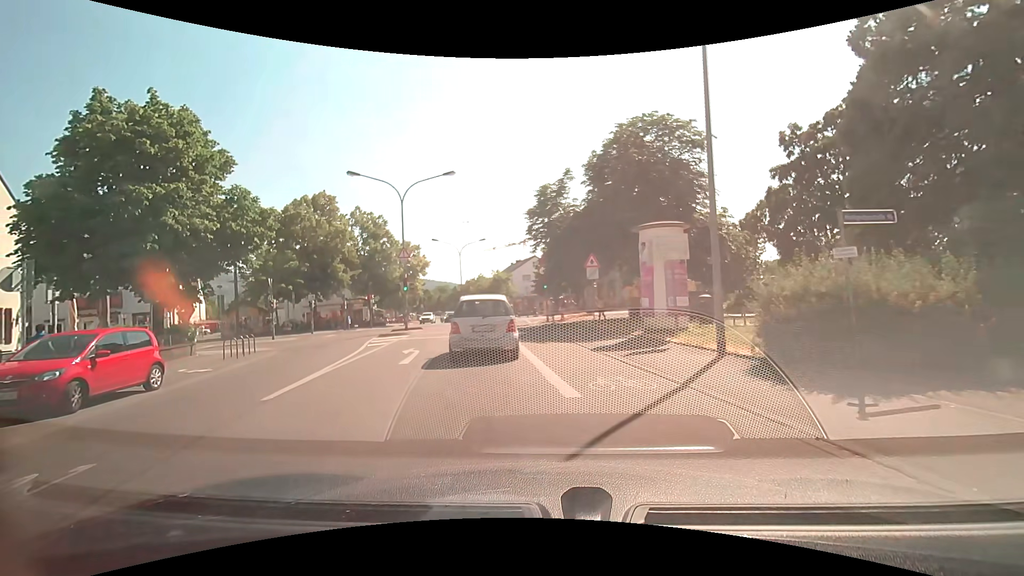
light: Day
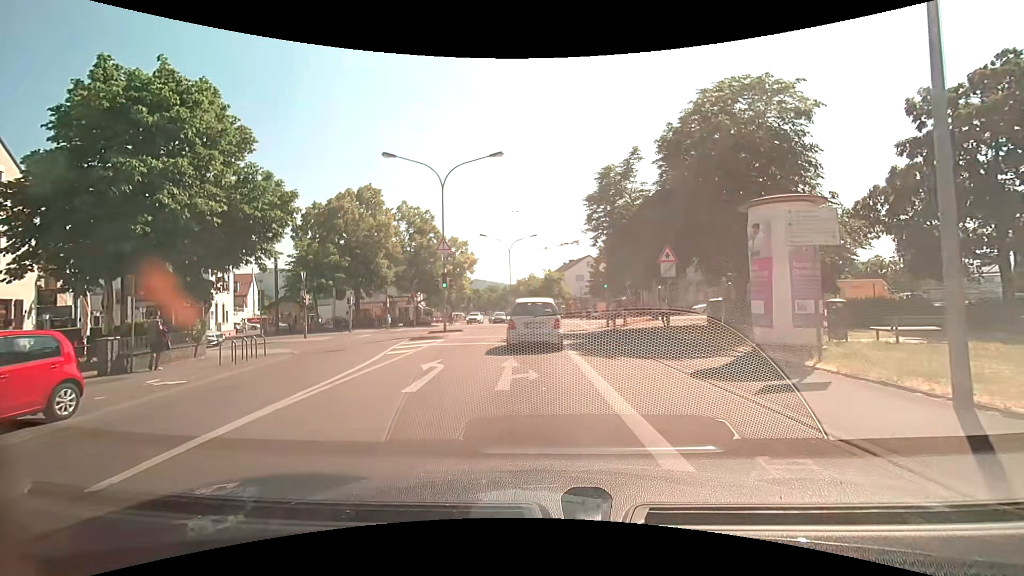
(-0.2, +4.3) m; -5°
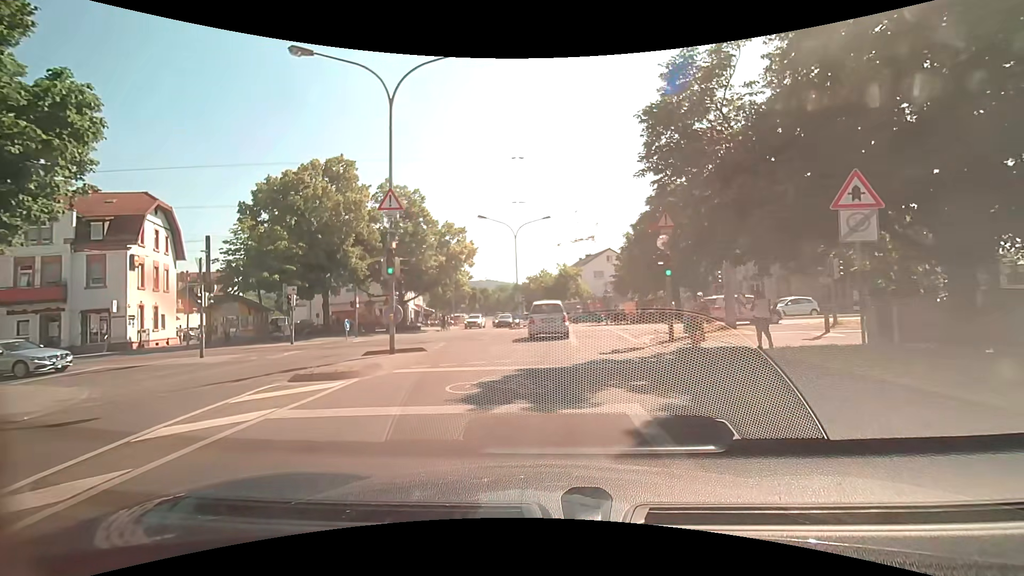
(-0.1, +11.8) m; -1°
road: tertiary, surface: asphalt
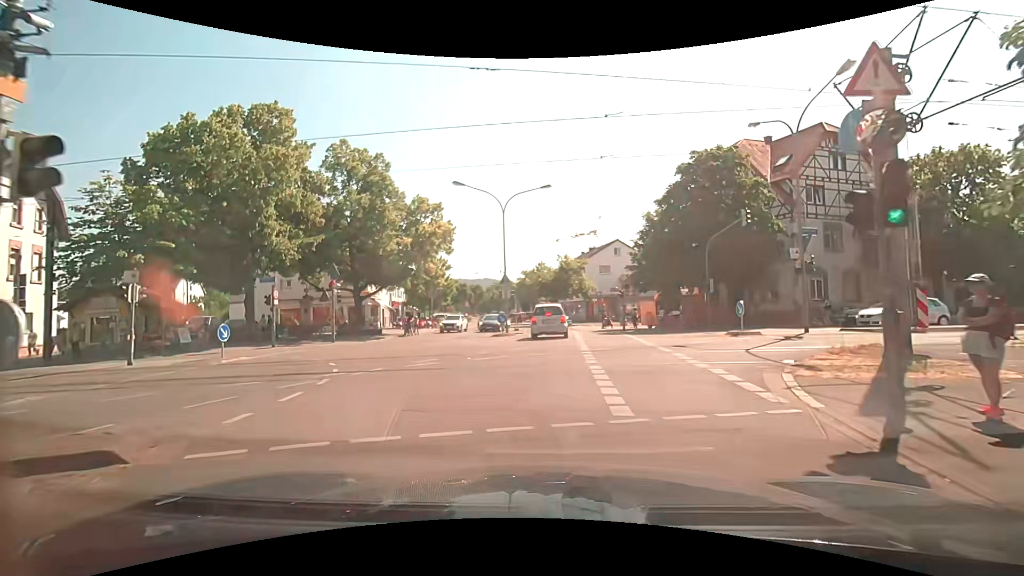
(+0.1, +11.4) m; -1°
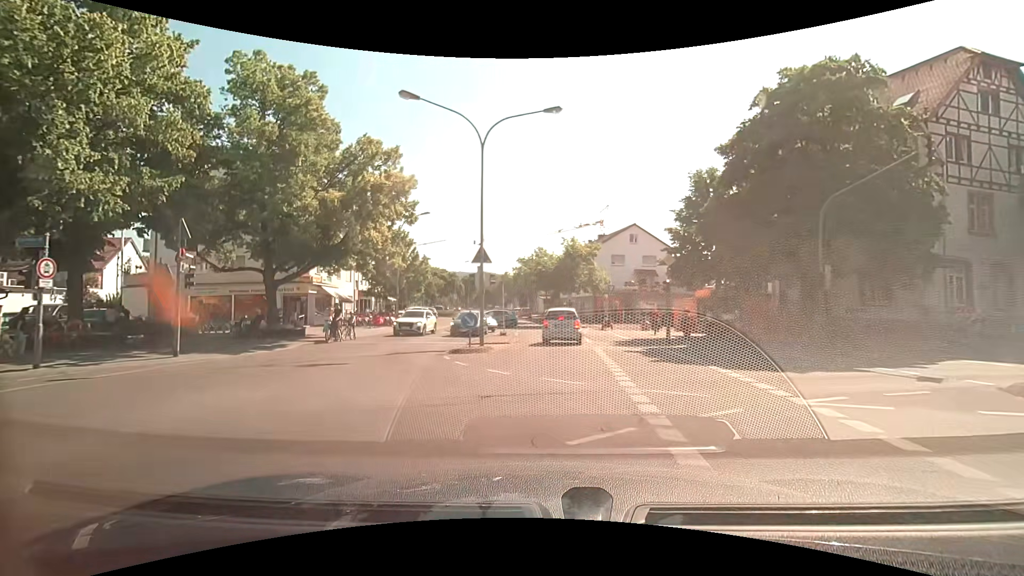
(+0.2, +12.6) m; +1°
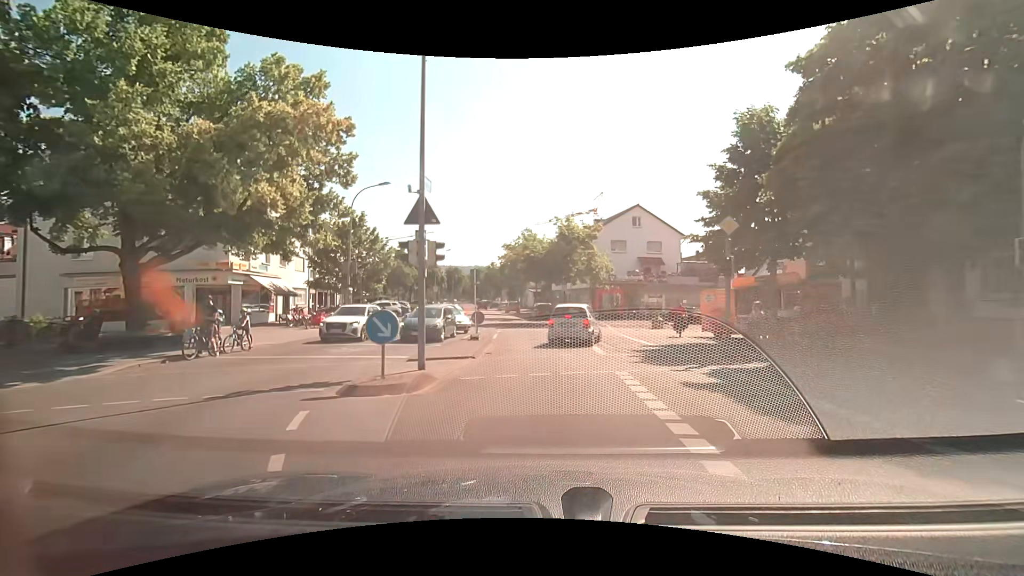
(+0.1, +8.2) m; +1°
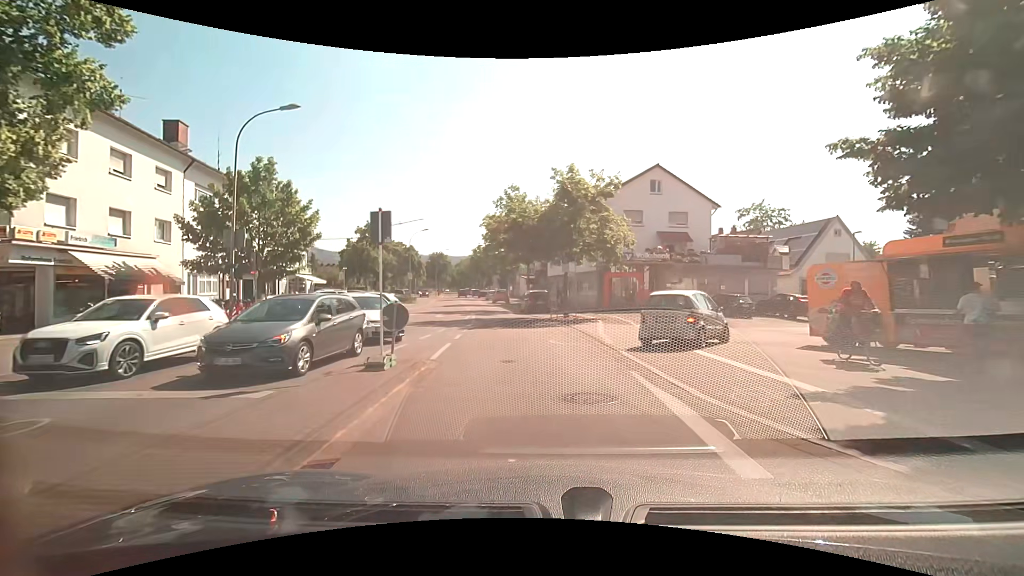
(+0.1, +11.5) m; +1°
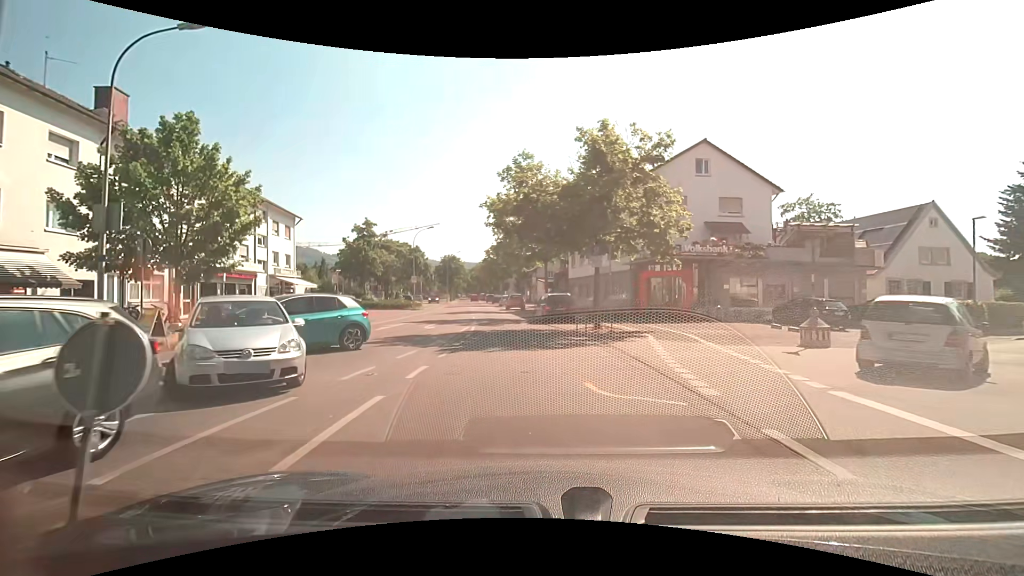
(-0.2, +7.4) m; -2°
(0, +10) (-1, +20) (-3, +30) (-4, +40) (-6, +50) (-8, +59) (-9, +69) (-11, +79) (-12, +89) (-14, +99) m
